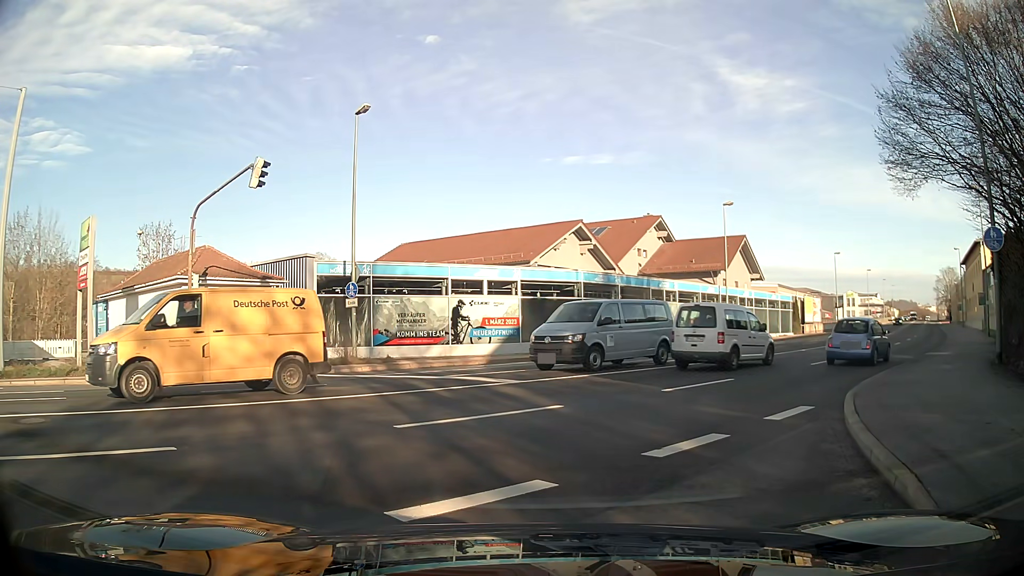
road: tertiary_link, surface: asphalt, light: Day
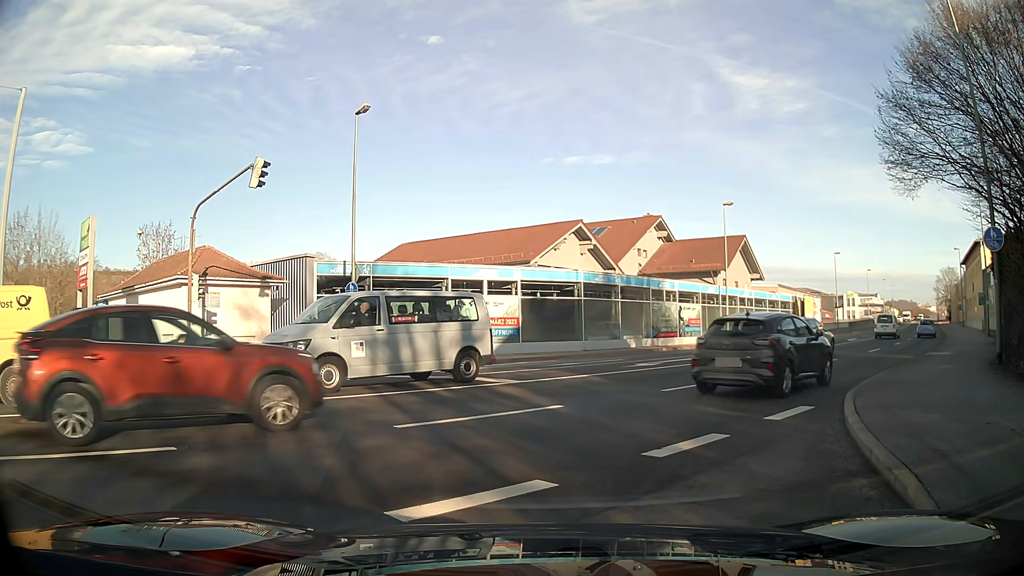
(0.0, 0.0) m; 0°
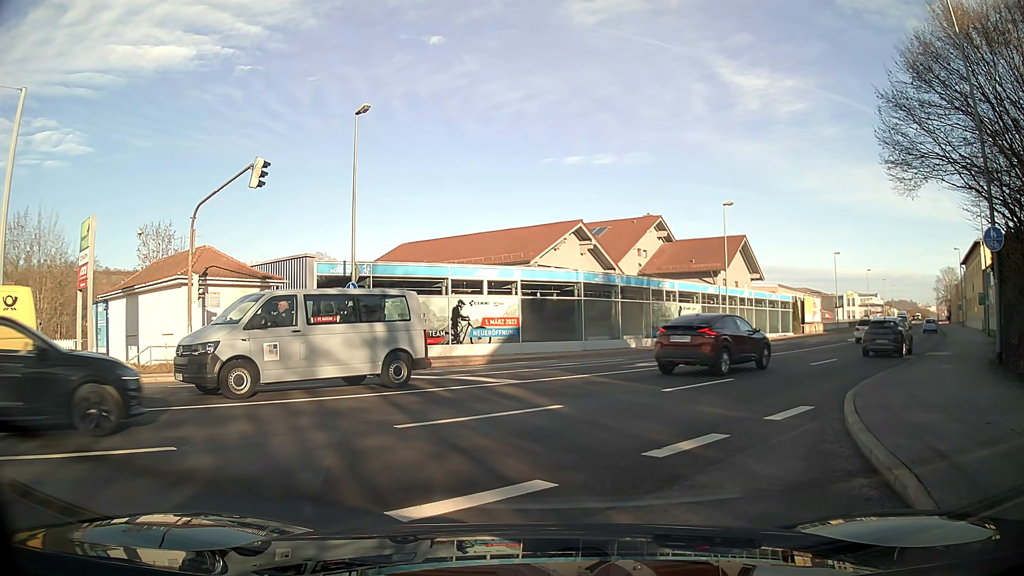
(0.0, 0.0) m; 0°
